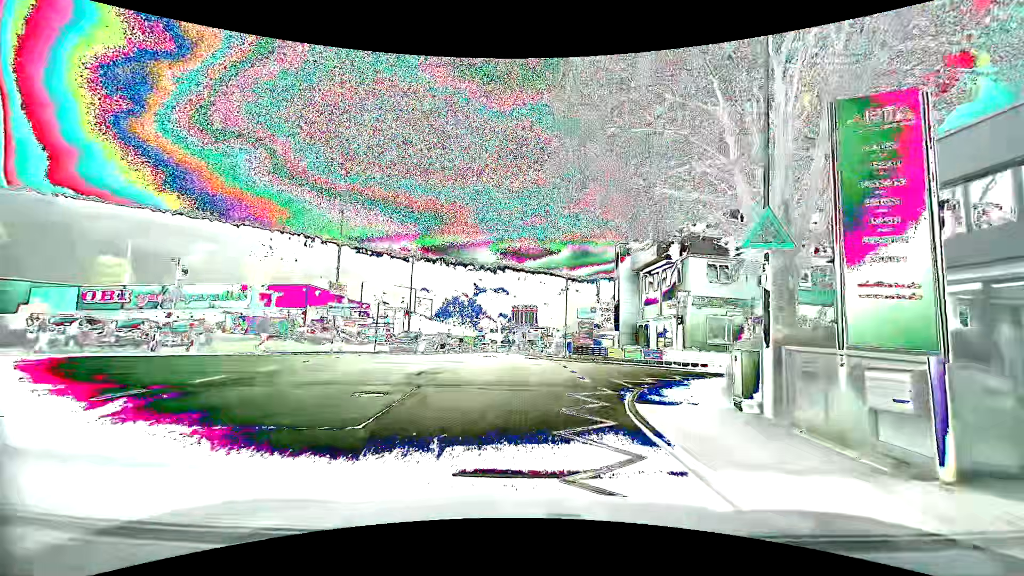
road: unclassified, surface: asphalt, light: Day
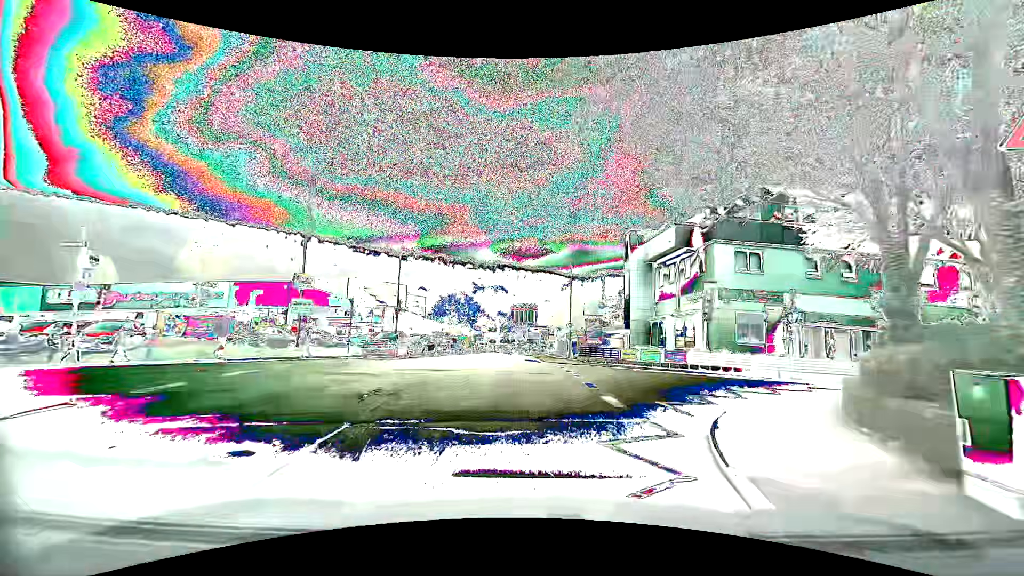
(0.0, +4.8) m; -1°
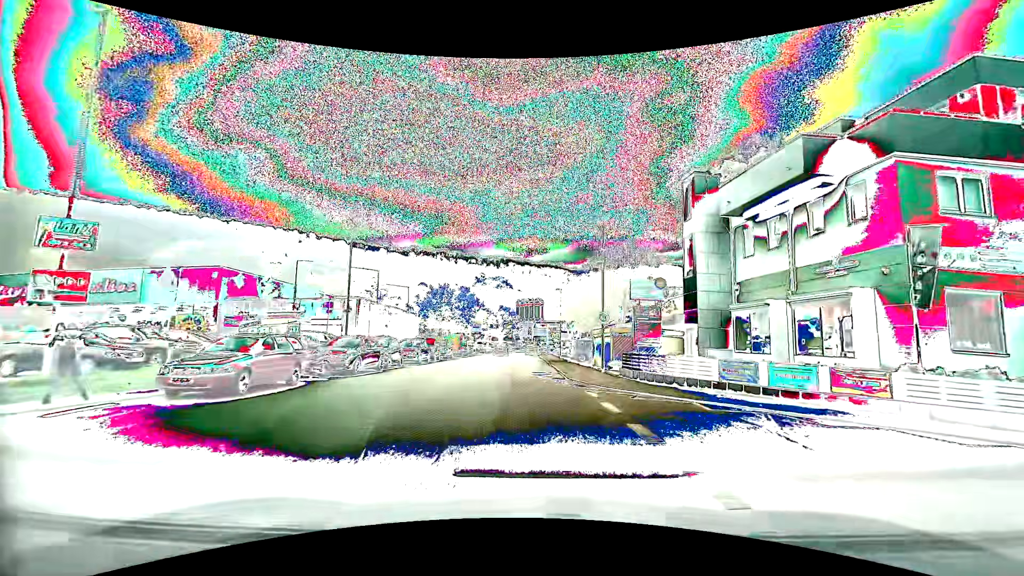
(0.0, +14.4) m; -1°
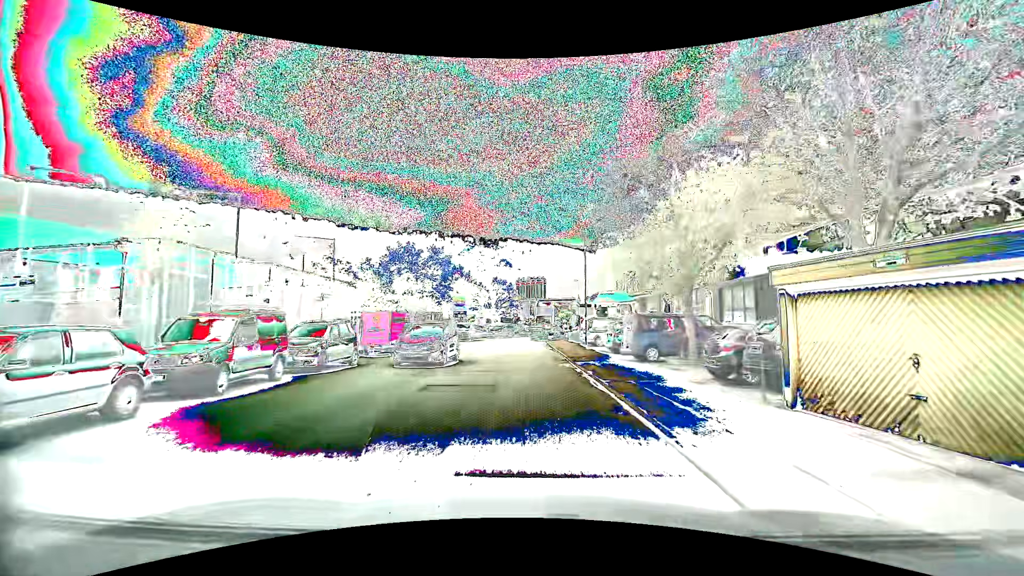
(+0.2, +24.0) m; 0°
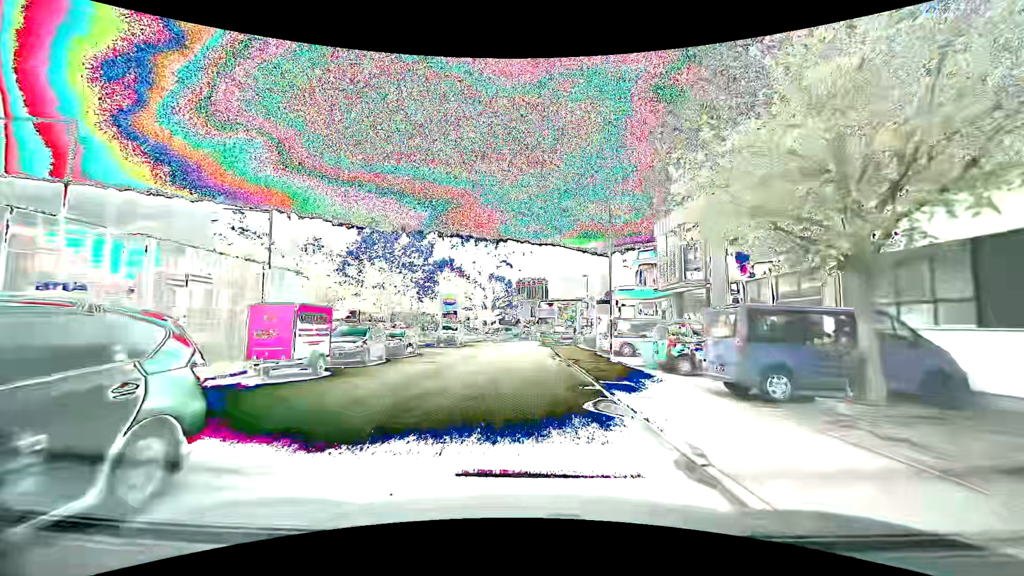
(0.0, +9.7) m; +1°
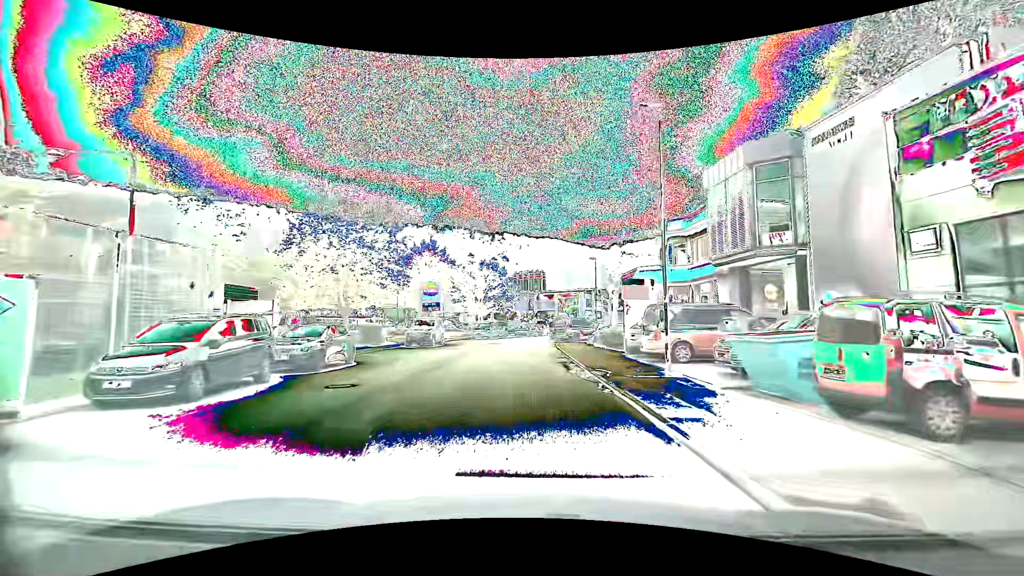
(0.0, +9.8) m; 0°
